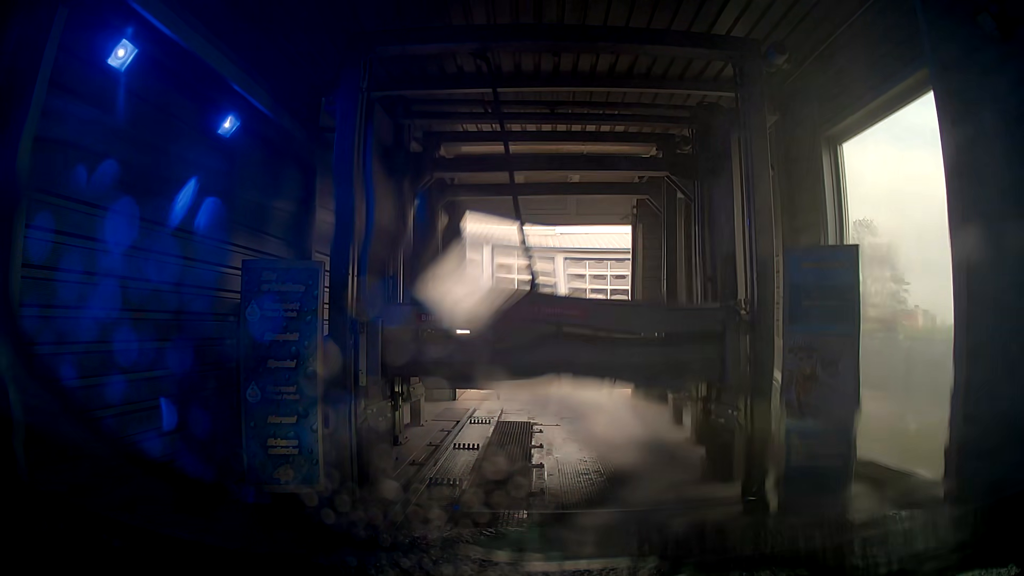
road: service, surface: asphalt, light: Day
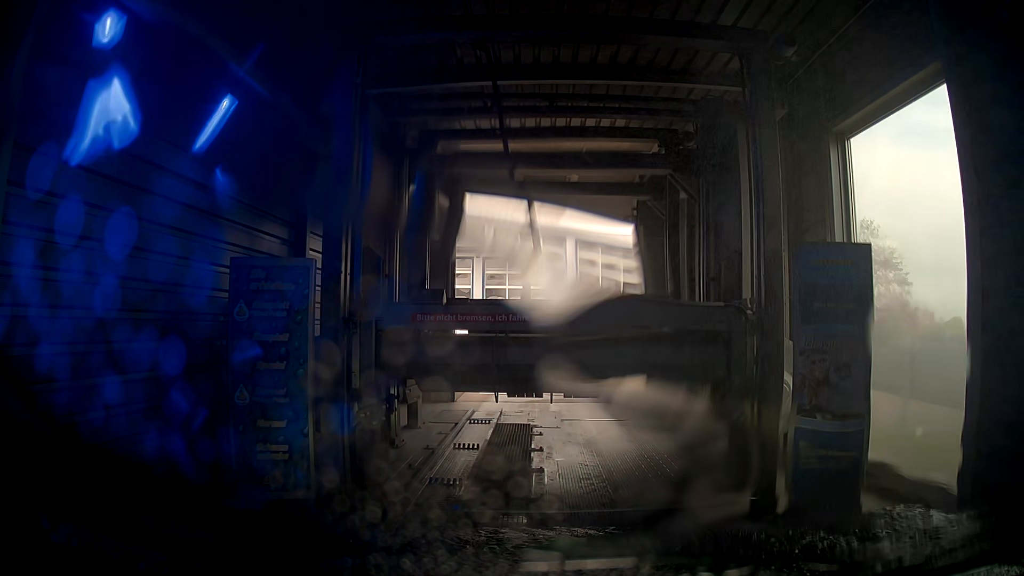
(0.0, +0.1) m; 0°
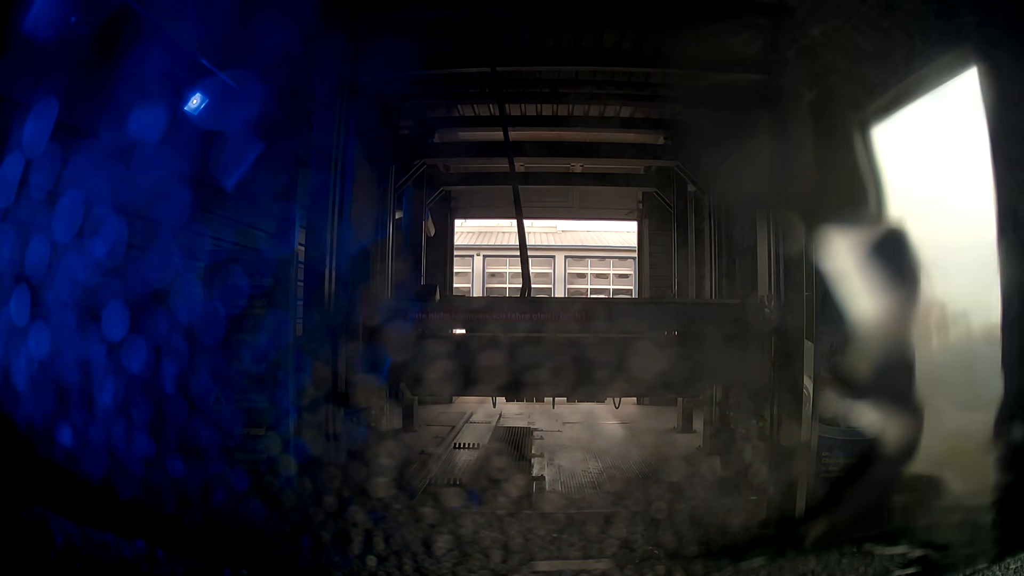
(0.0, +0.2) m; 0°
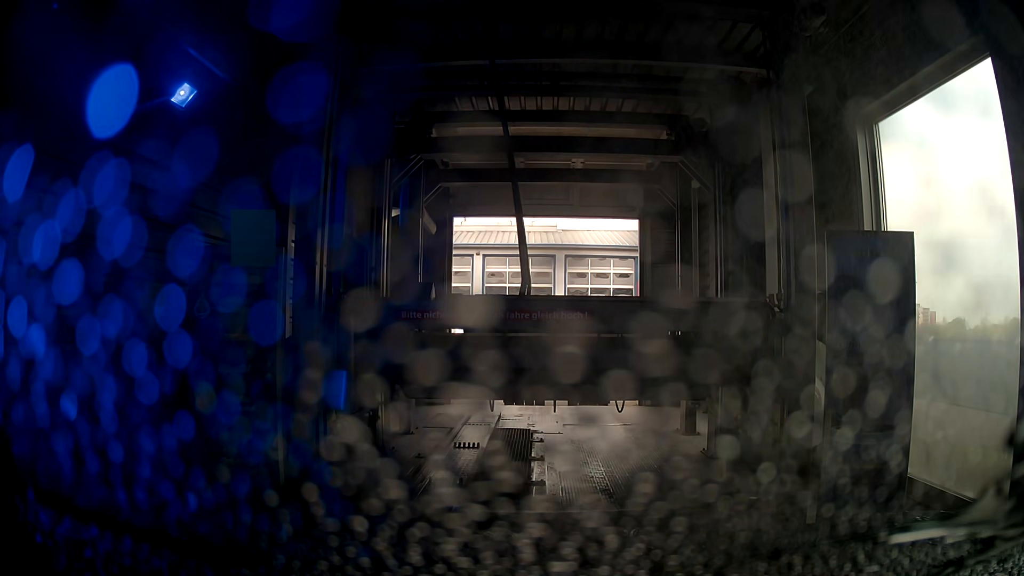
(0.0, +0.1) m; 0°
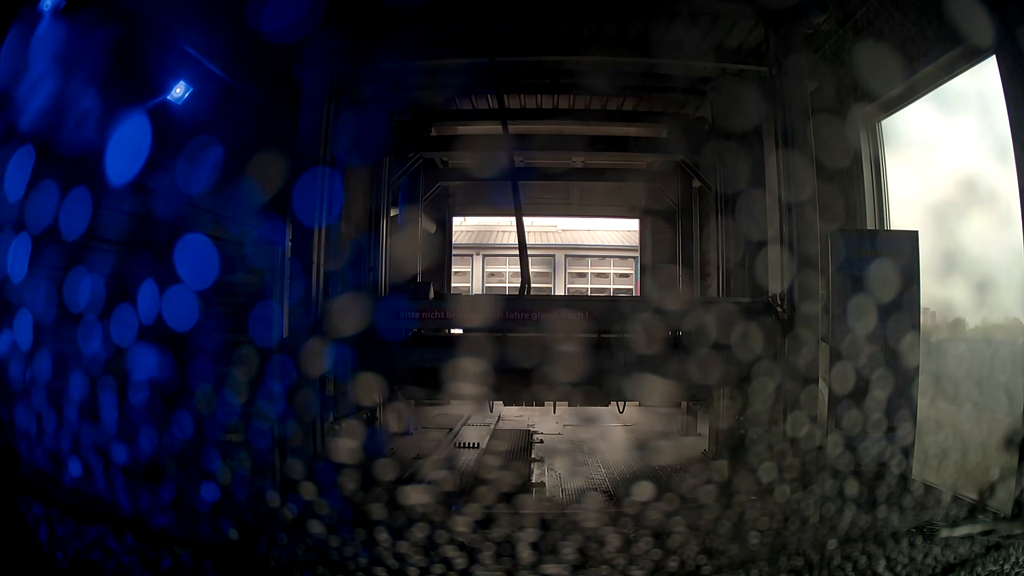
(0.0, 0.0) m; 0°
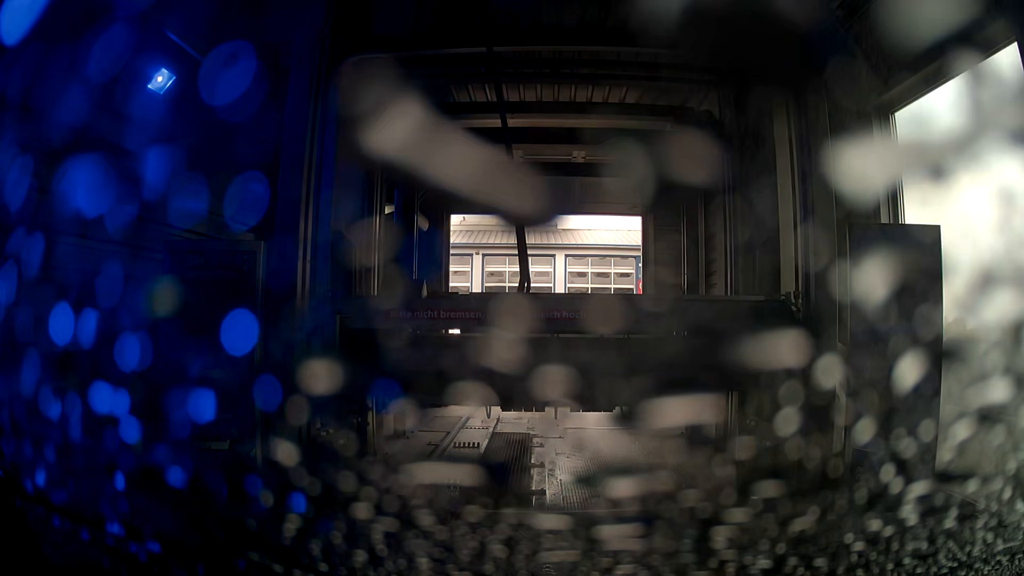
(0.0, +0.2) m; 0°
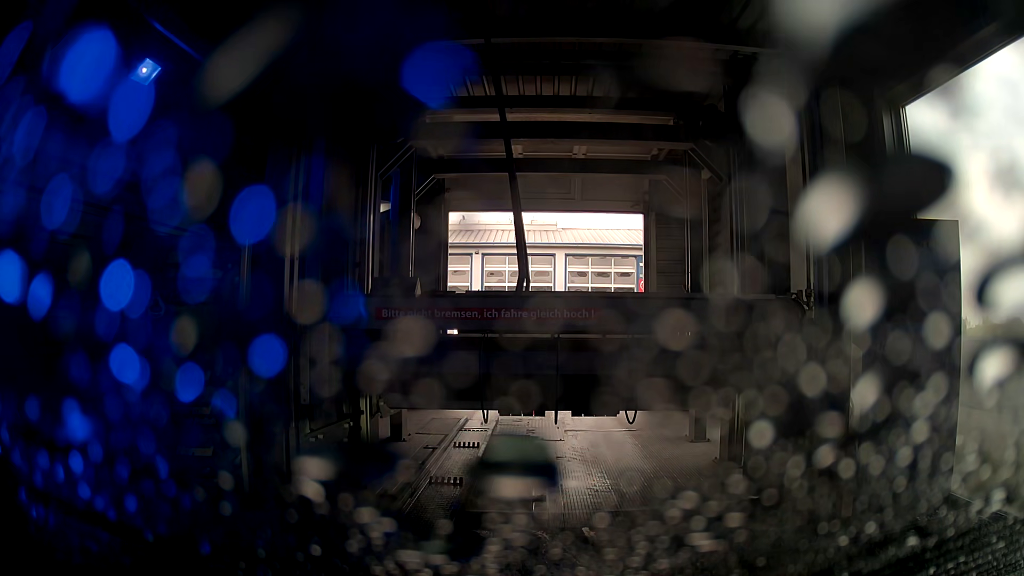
(0.0, +0.1) m; 0°
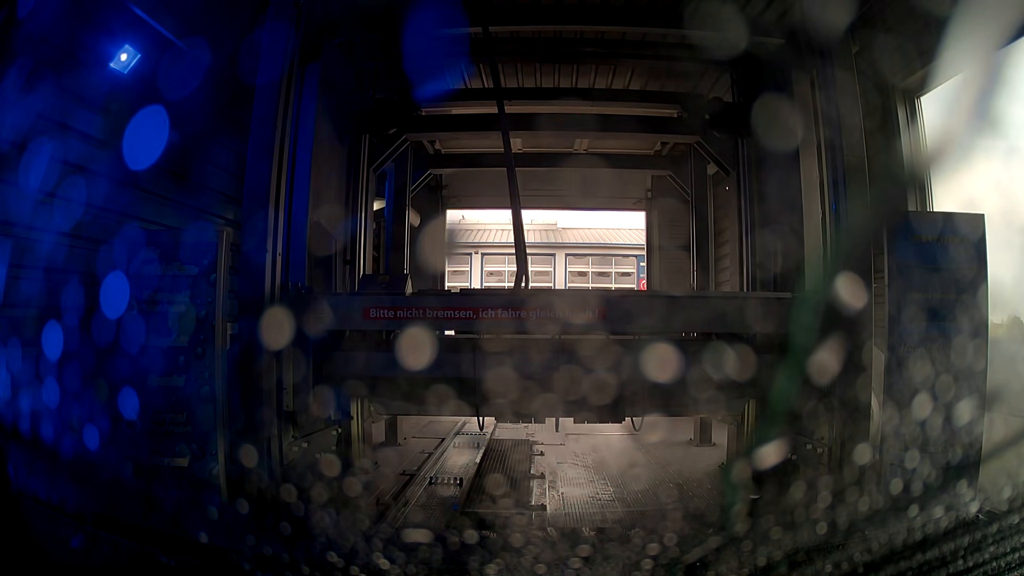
(0.0, +0.1) m; 0°
